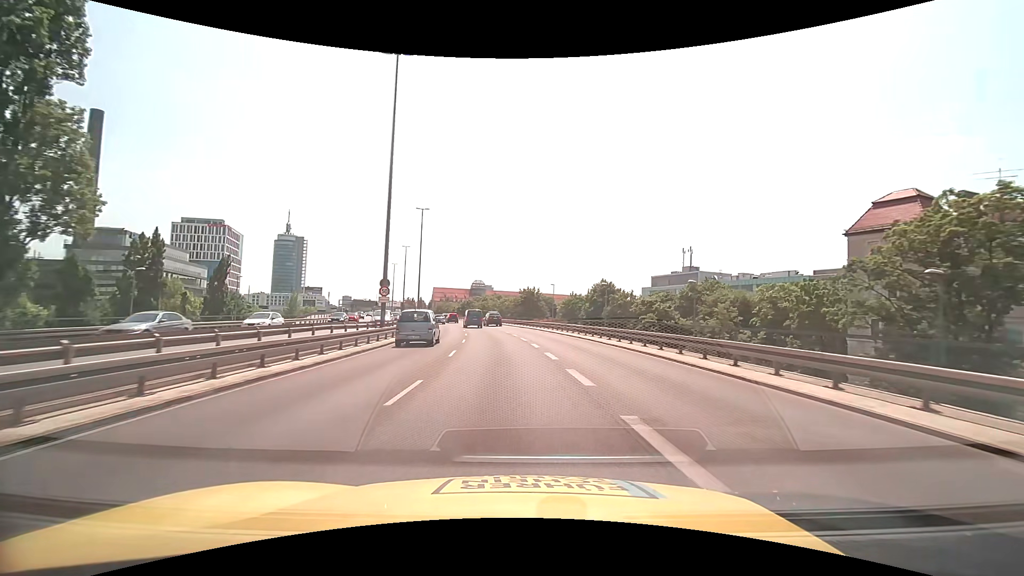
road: trunk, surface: asphalt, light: Day
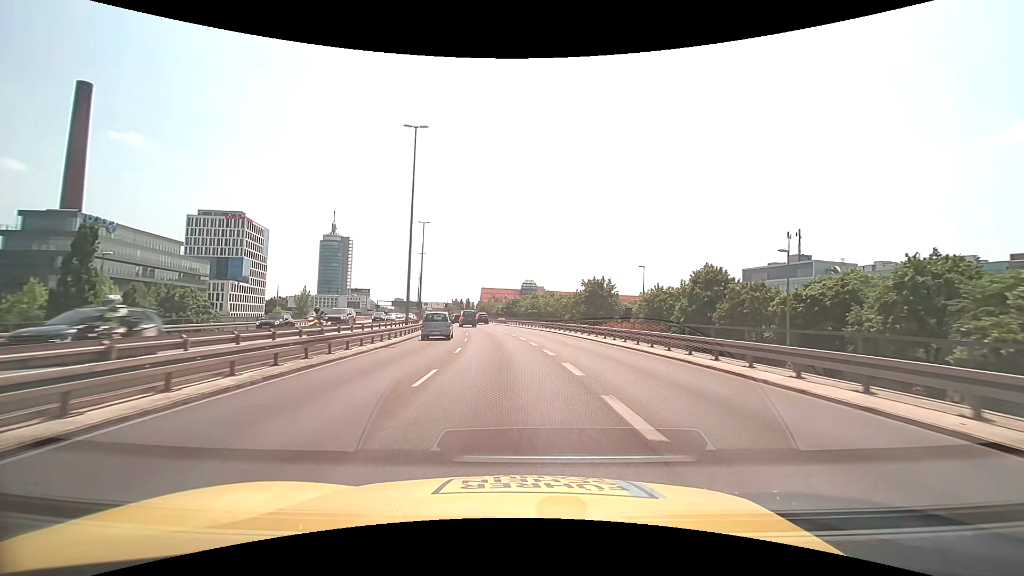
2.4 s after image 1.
(-1.8, +34.1) m; -6°
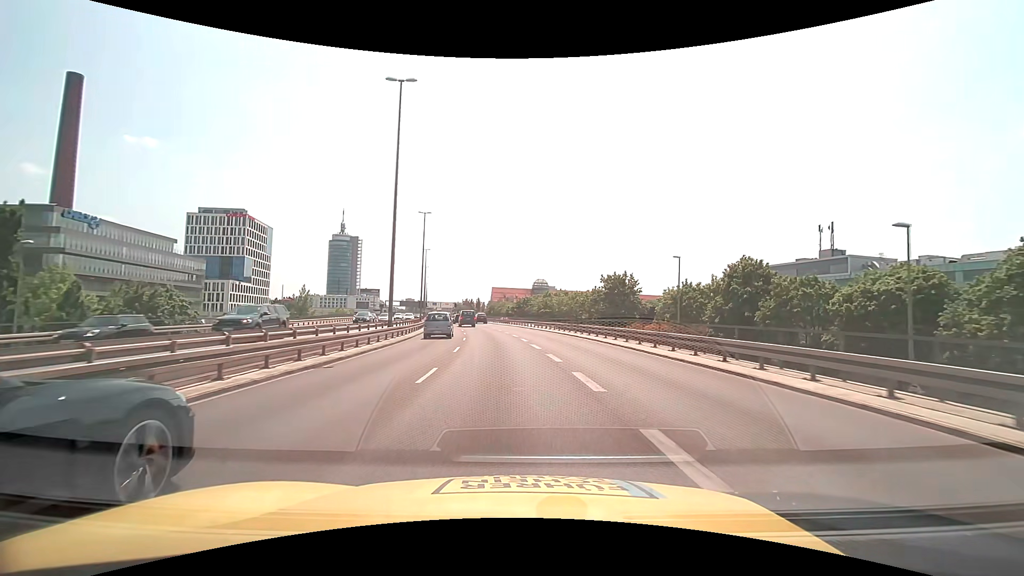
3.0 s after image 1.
(-0.1, +8.5) m; -1°
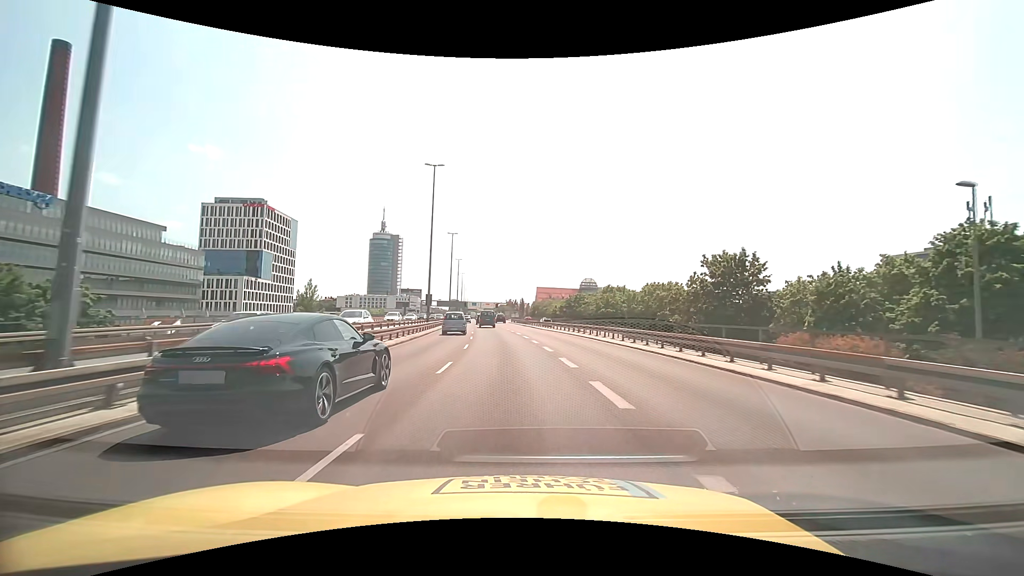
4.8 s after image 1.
(-1.1, +25.6) m; -5°
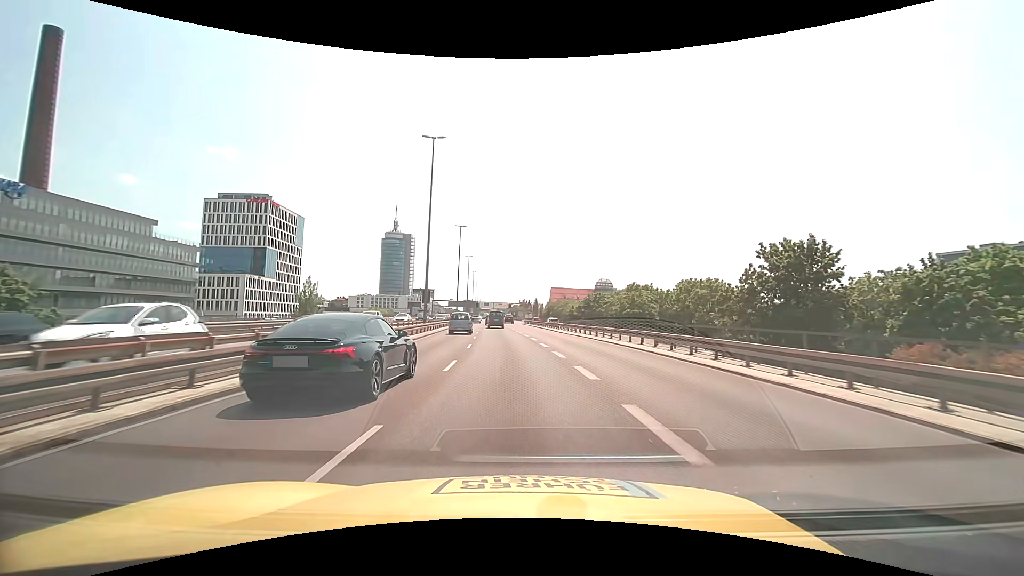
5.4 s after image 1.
(-0.1, +8.5) m; -2°
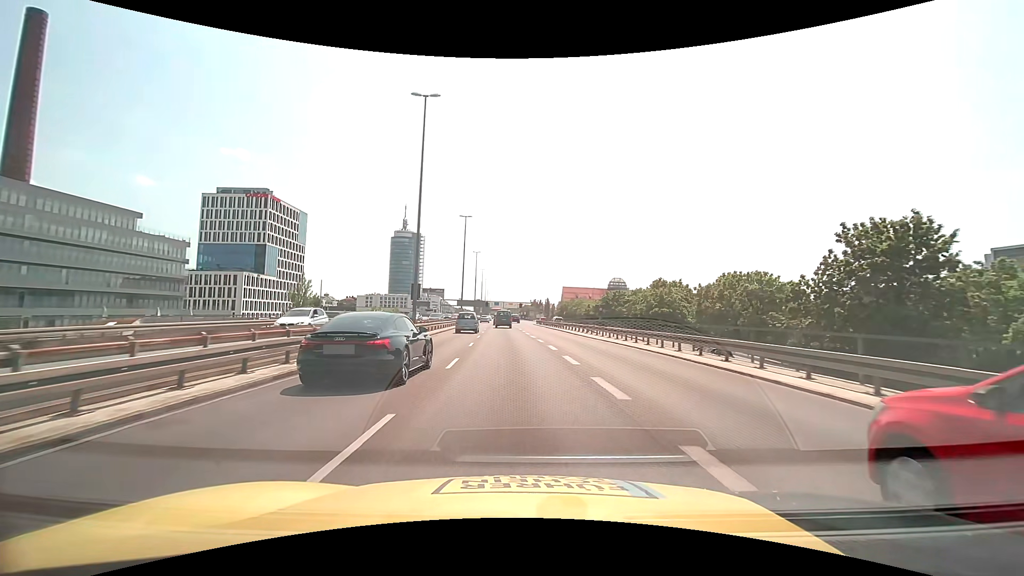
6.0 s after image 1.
(-0.1, +8.5) m; -1°
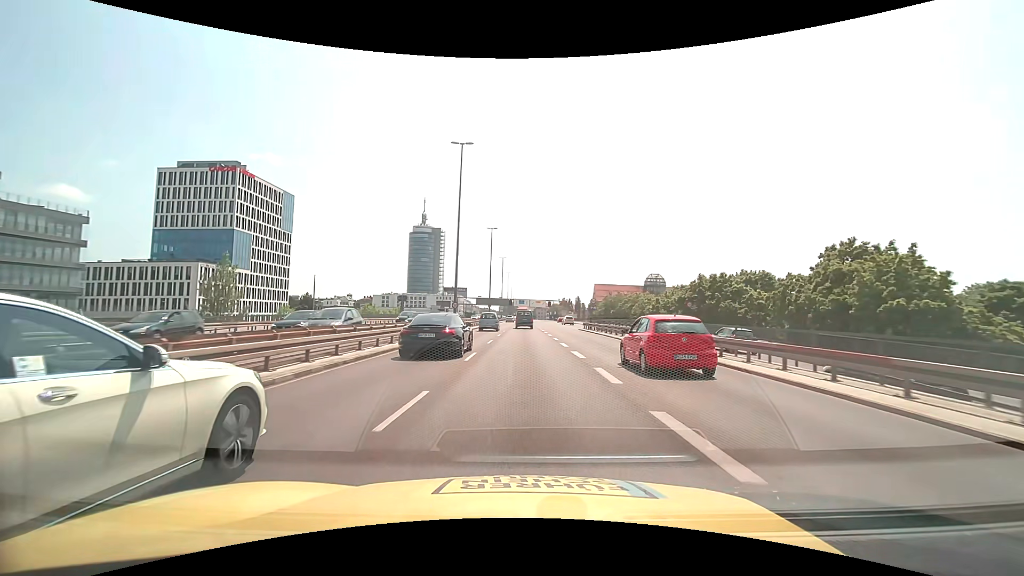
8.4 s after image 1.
(-1.1, +34.1) m; -3°
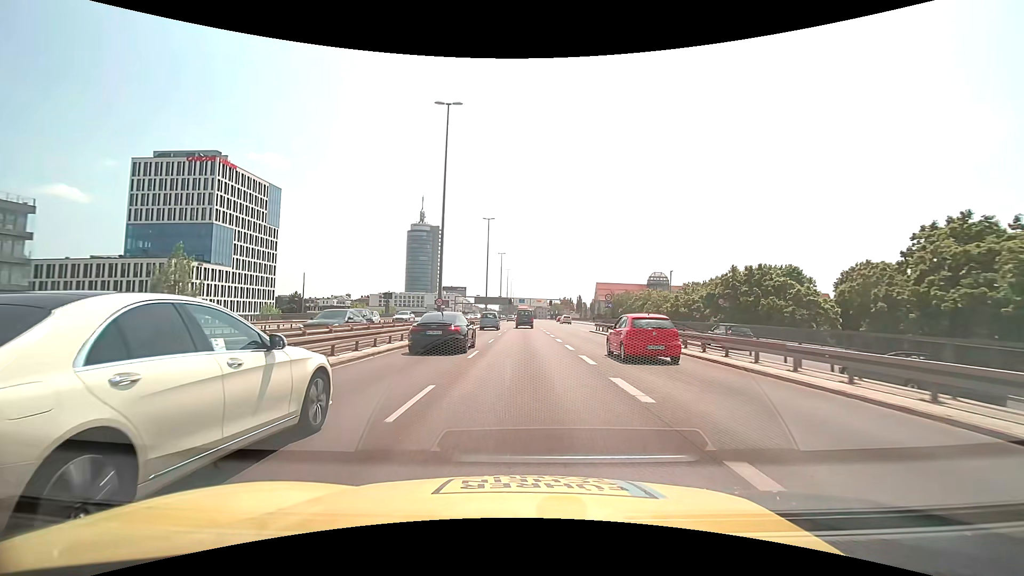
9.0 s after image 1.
(0.0, +8.5) m; 0°
(0, +10) (0, +20) (0, +30) (0, +40) (0, +50) (0, +60) (0, +70) (0, +80) (0, +90) (0, +100) m
